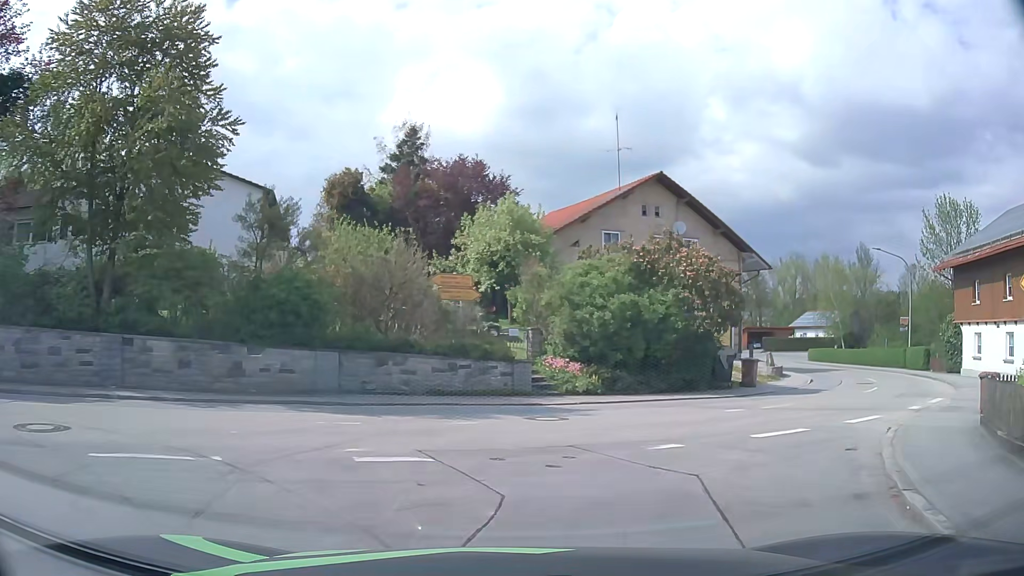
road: tertiary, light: Day
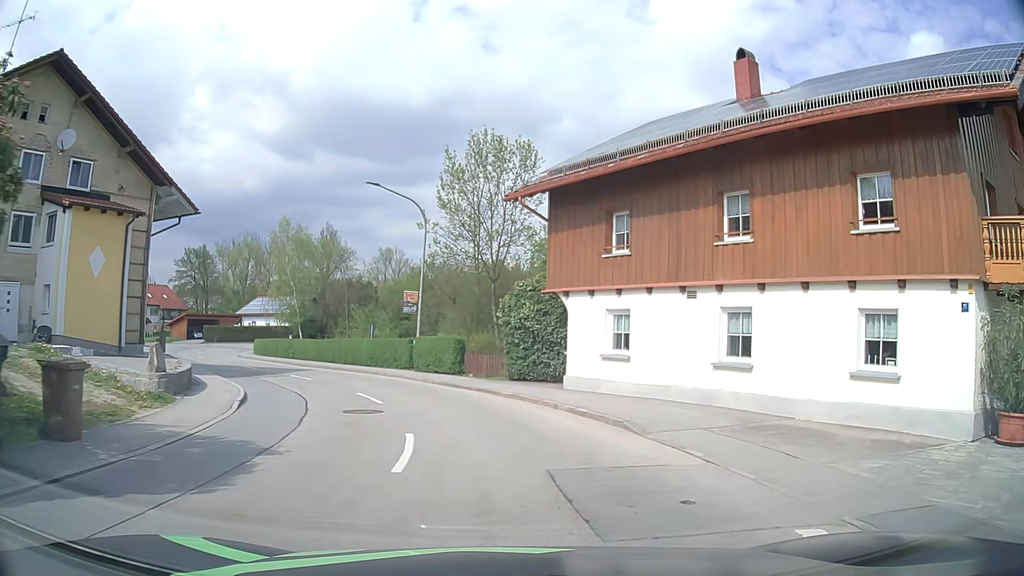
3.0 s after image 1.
(+6.1, +15.3) m; +46°
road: secondary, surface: asphalt
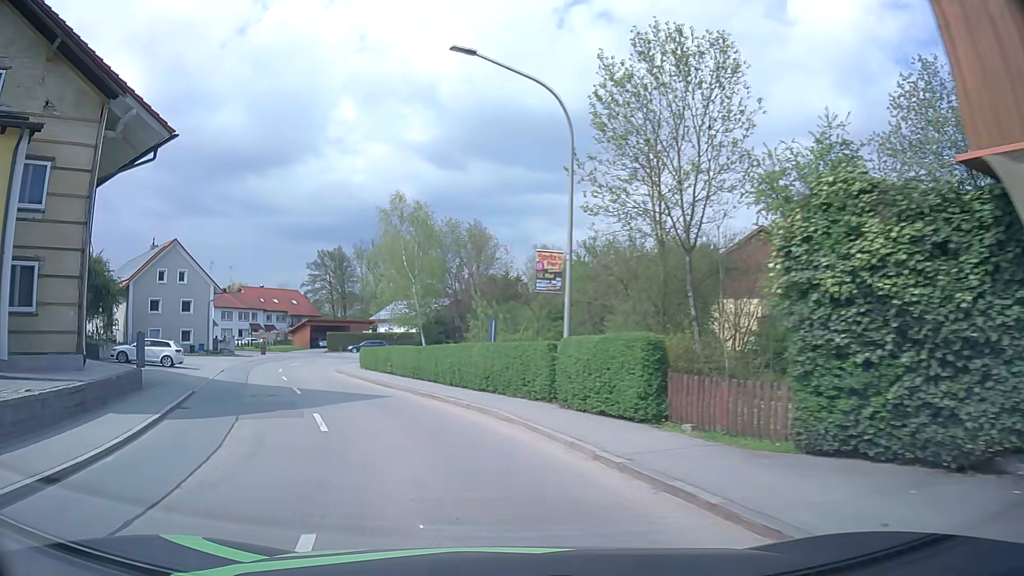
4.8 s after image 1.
(-0.9, +13.7) m; -13°
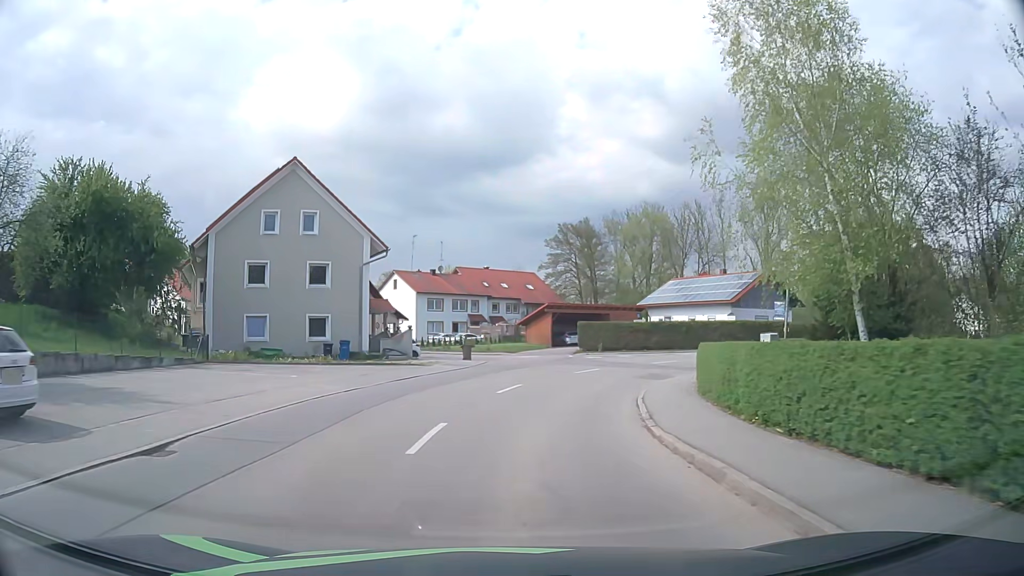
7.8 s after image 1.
(-7.8, +28.2) m; -21°
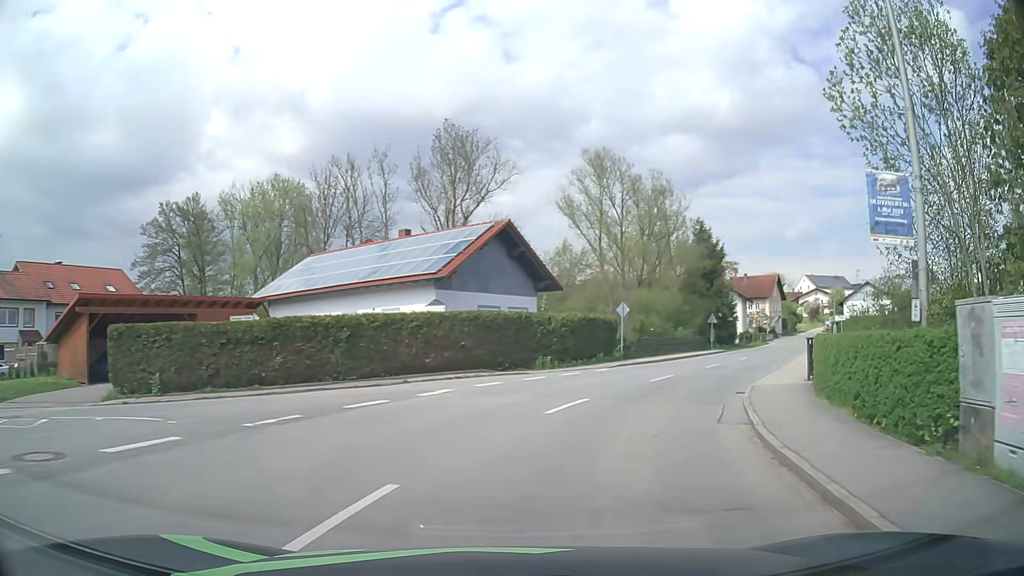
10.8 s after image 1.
(+5.9, +29.9) m; +31°
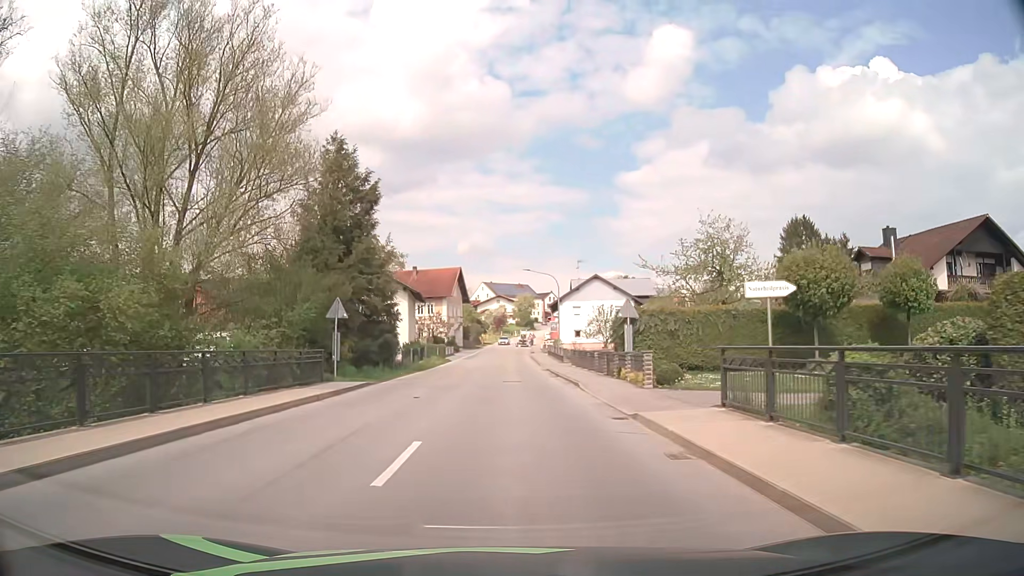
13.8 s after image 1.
(+10.2, +29.9) m; +29°
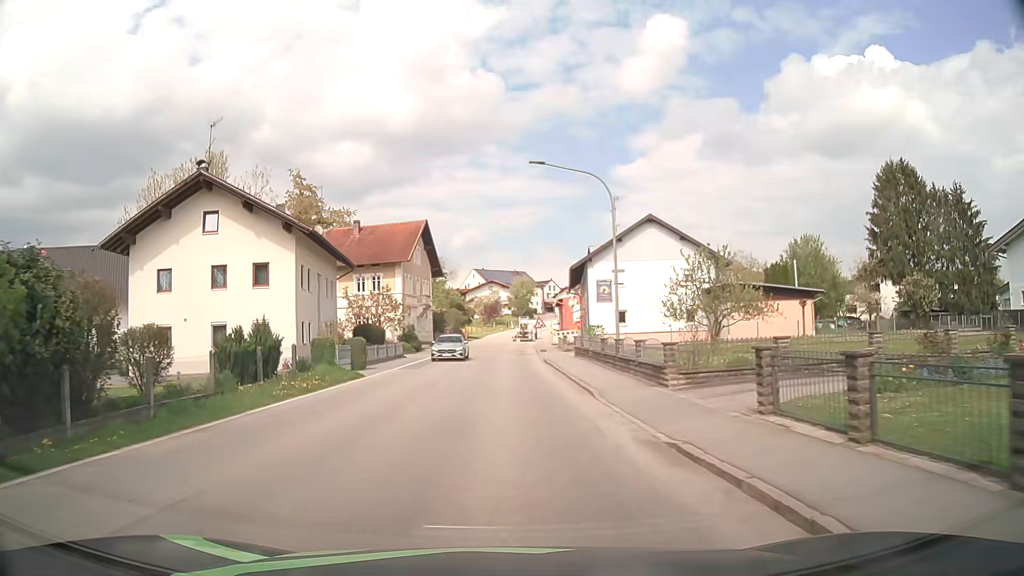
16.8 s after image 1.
(+0.3, +32.6) m; 0°
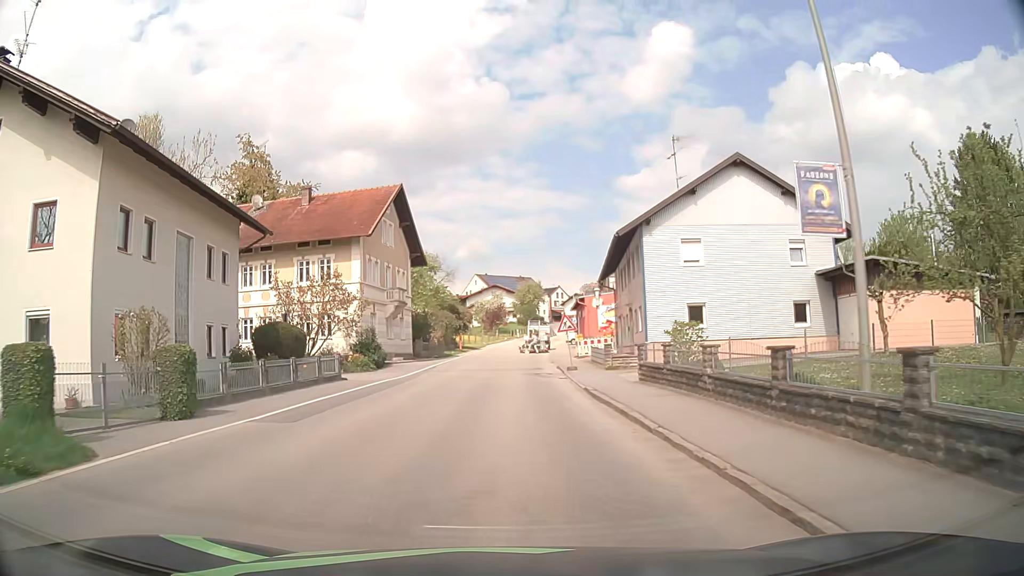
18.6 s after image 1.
(-0.1, +16.9) m; -1°
(0, +10) (0, +20) (-1, +30) (-1, +40) (-1, +50) (-1, +60) (+1, +70) (+3, +79) (+5, +89) (+7, +99) m
